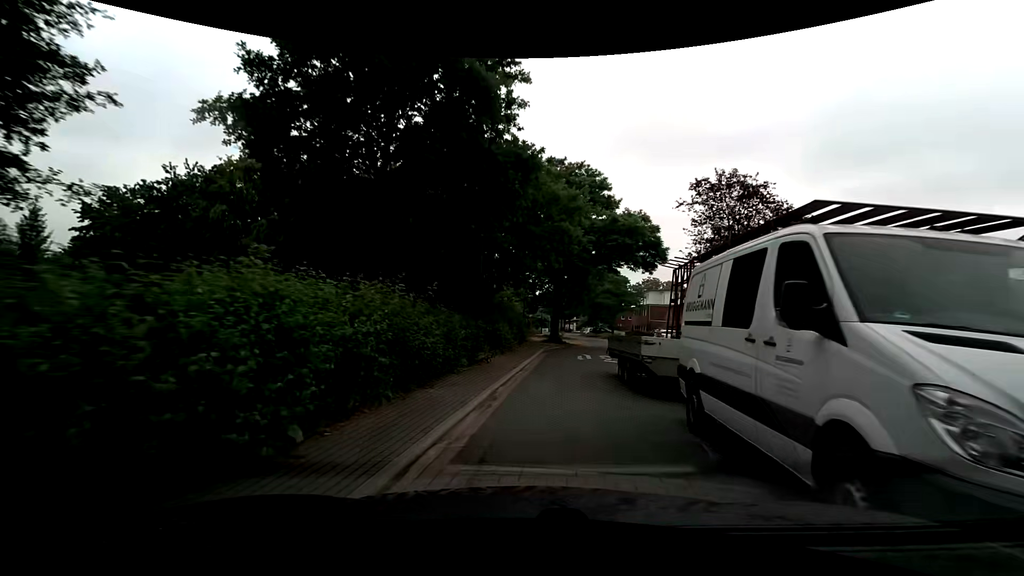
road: residential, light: Day
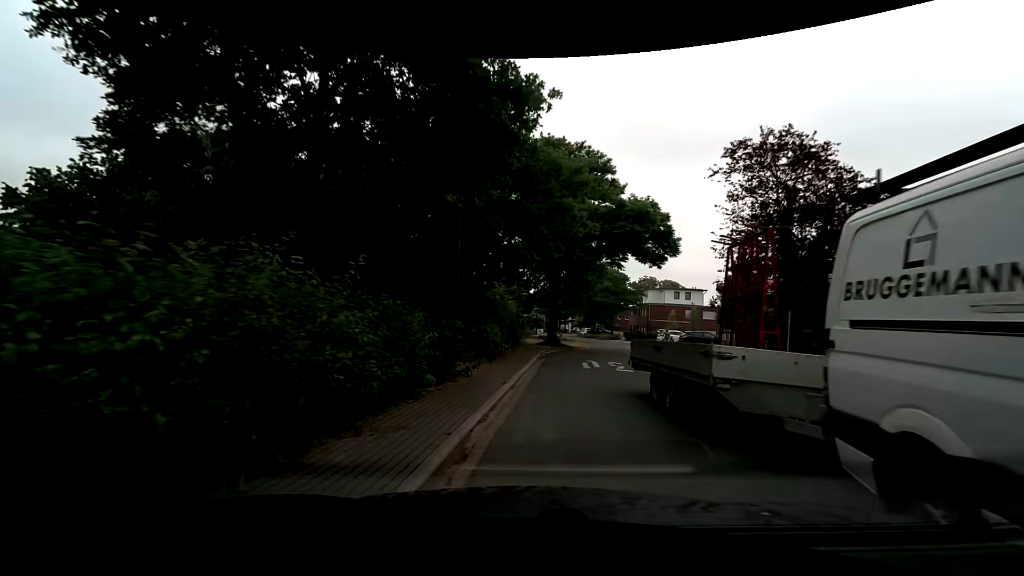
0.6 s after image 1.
(0.0, +3.9) m; -1°
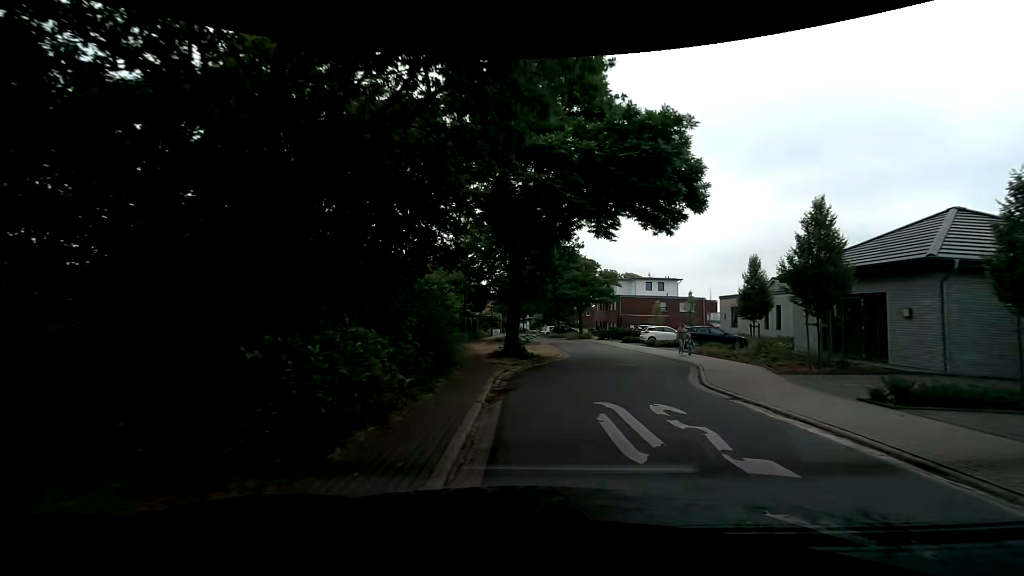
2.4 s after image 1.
(+0.5, +11.3) m; +5°
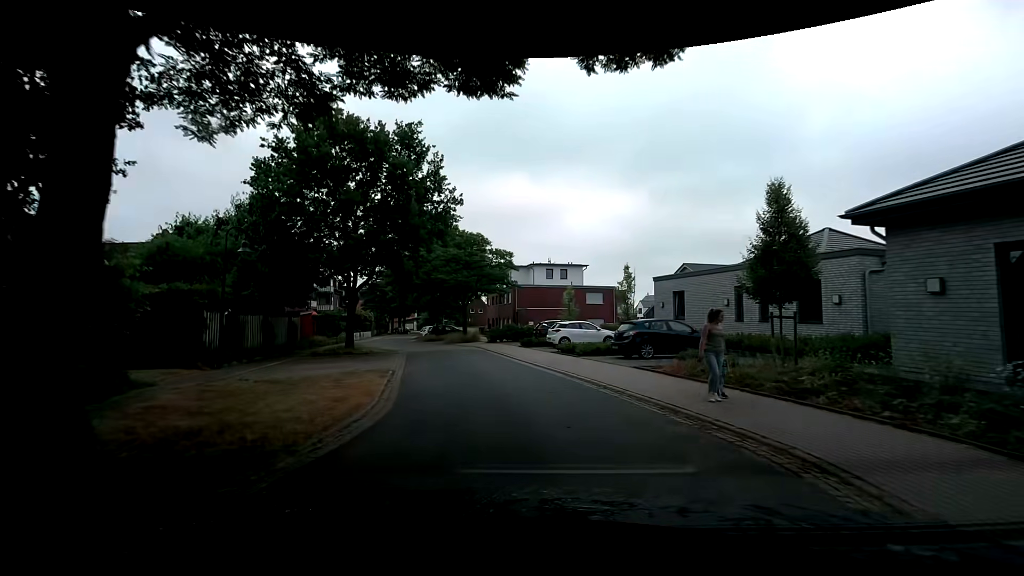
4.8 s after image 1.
(+2.3, +15.0) m; +13°
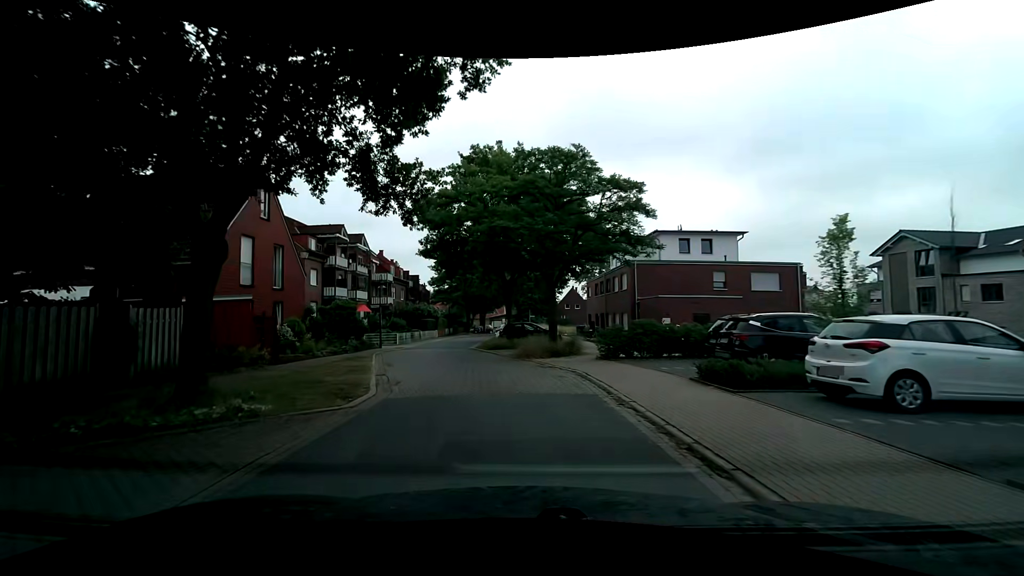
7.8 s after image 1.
(-1.9, +19.0) m; -12°
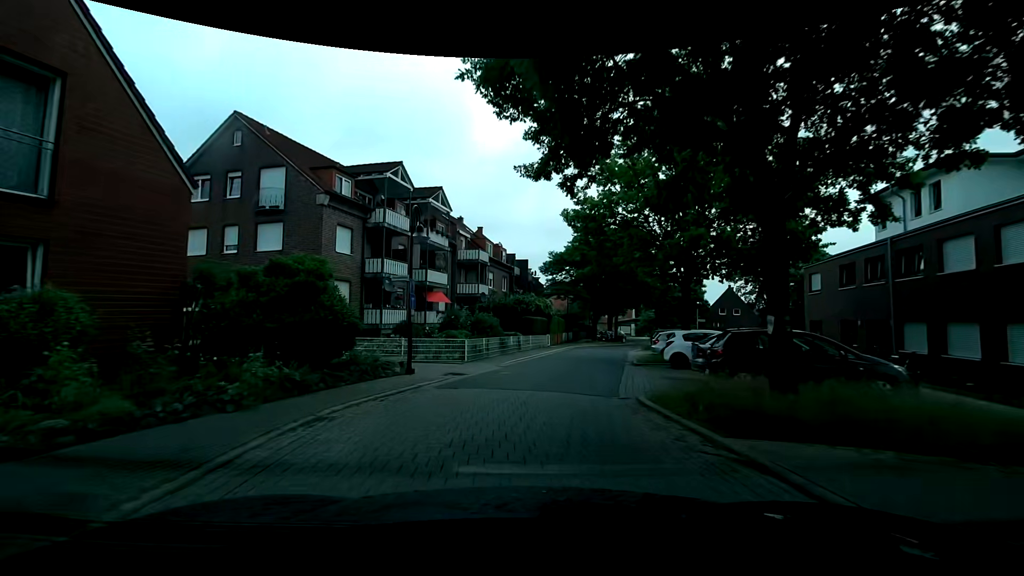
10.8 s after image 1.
(-2.6, +20.0) m; -14°
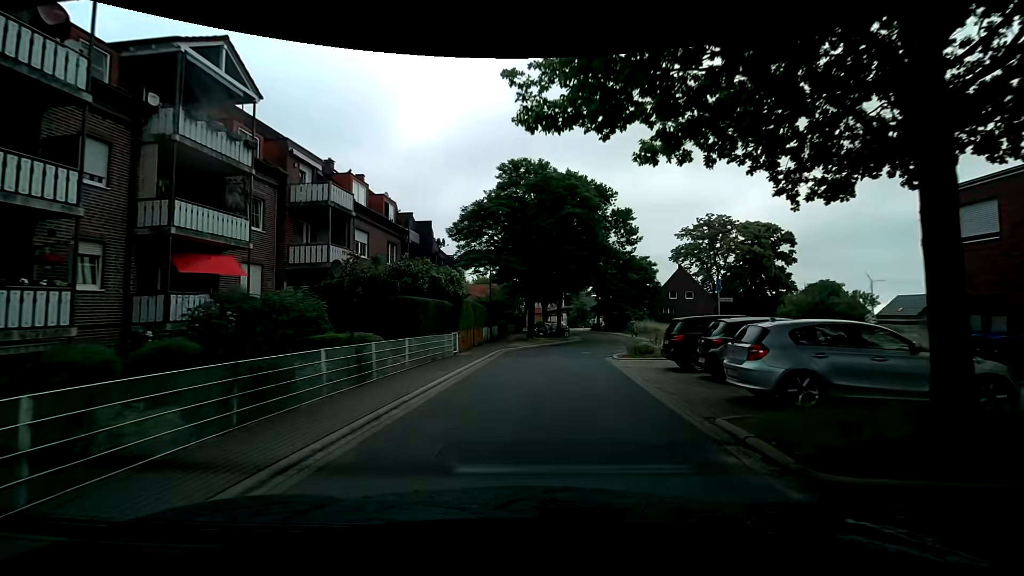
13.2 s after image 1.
(+1.4, +17.6) m; +9°
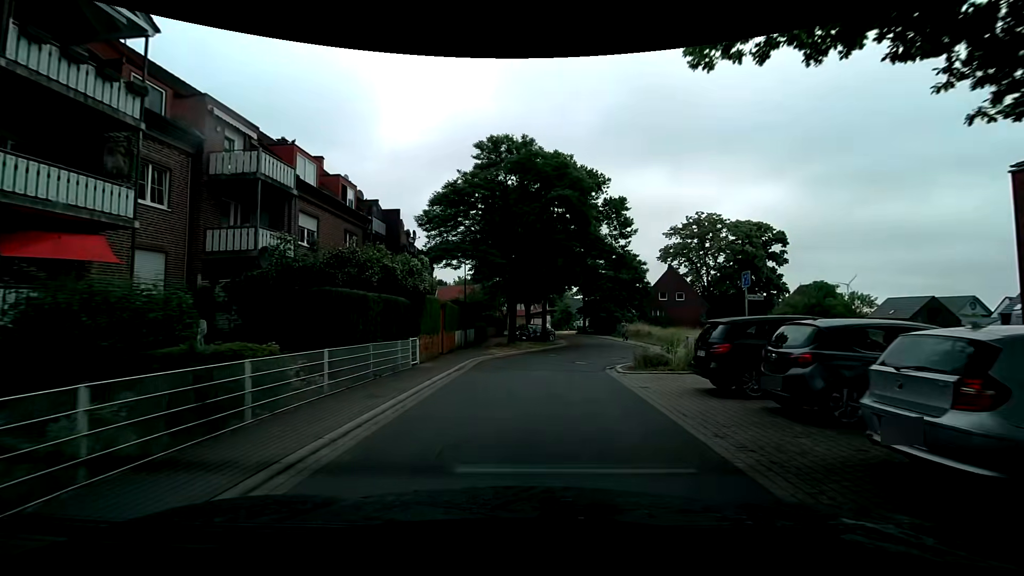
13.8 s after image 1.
(+0.1, +4.4) m; +2°
(0, +10) (+2, +20) (+4, +30) (+6, +39) (+6, +49) (+4, +59) (0, +68) (-8, +74) (-17, +79) (-25, +85) m
